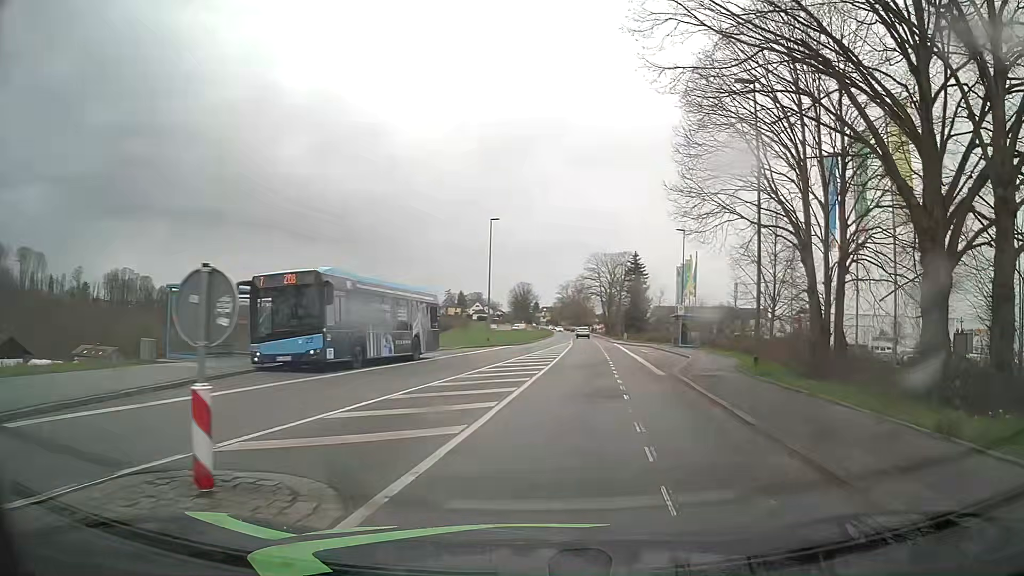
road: tertiary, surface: asphalt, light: Day
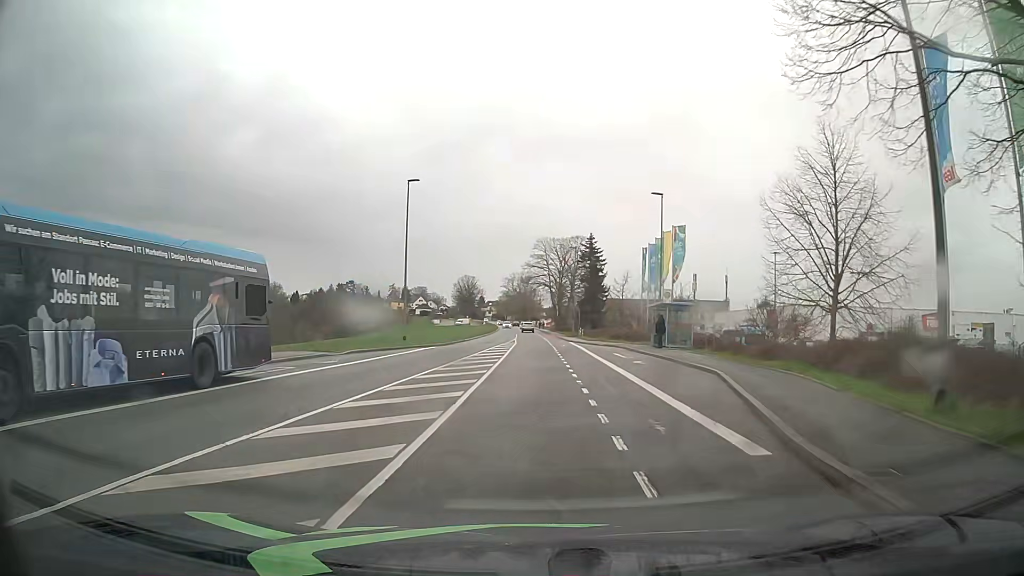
(+0.9, +13.9) m; +4°
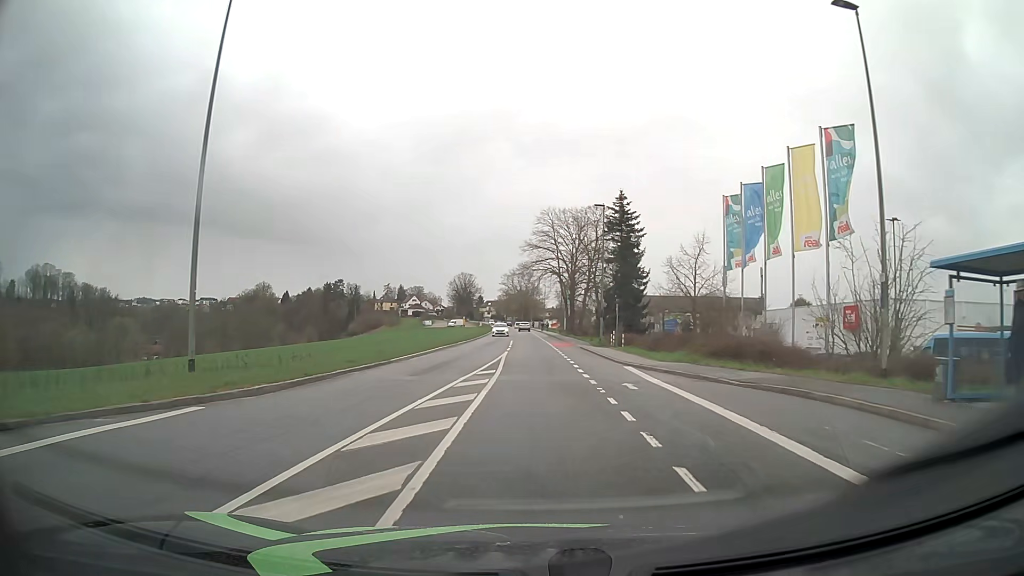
(-0.2, +28.2) m; 0°
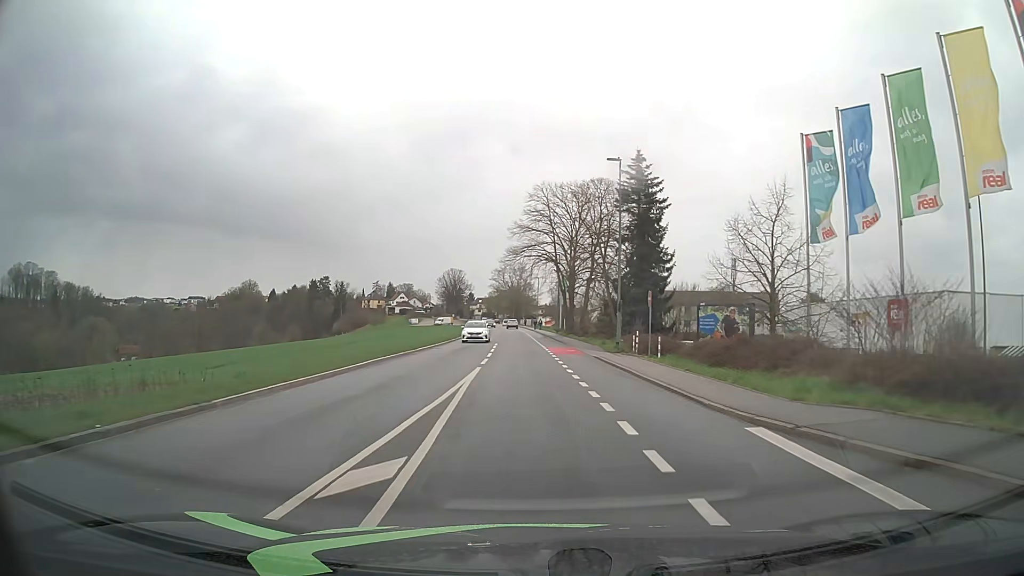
(+0.1, +13.4) m; +1°
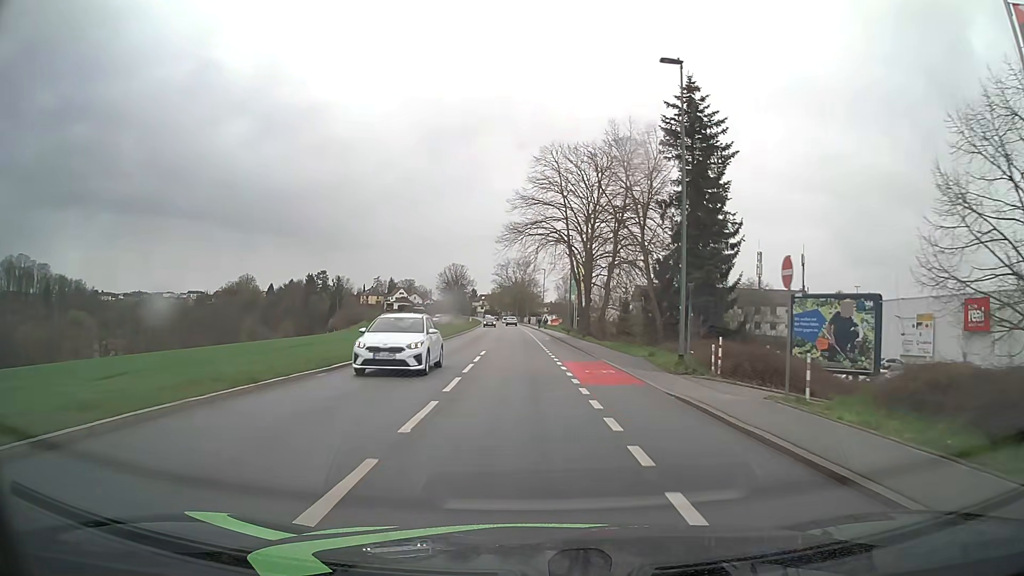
(-0.1, +14.0) m; -1°
